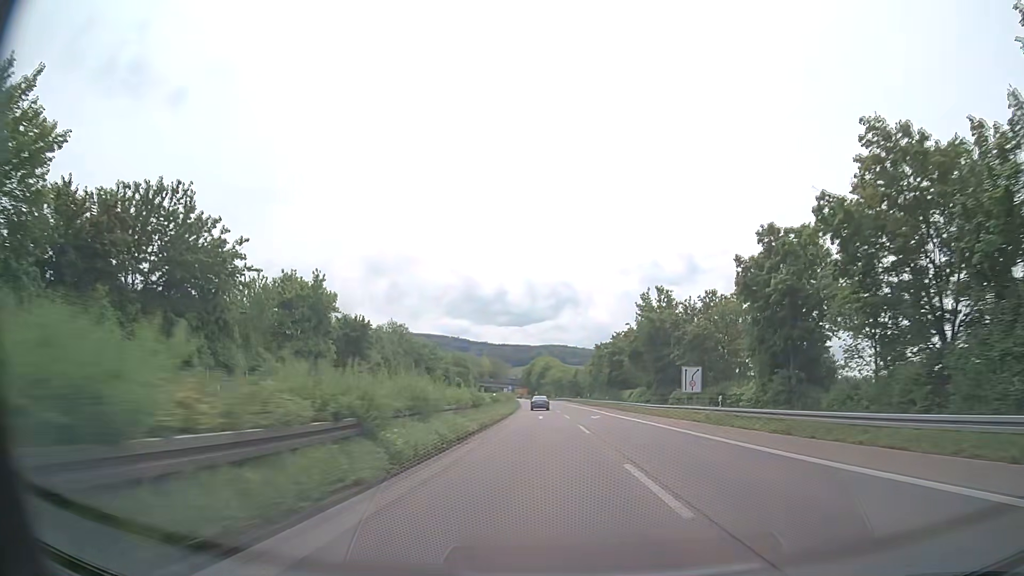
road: trunk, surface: asphalt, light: Day
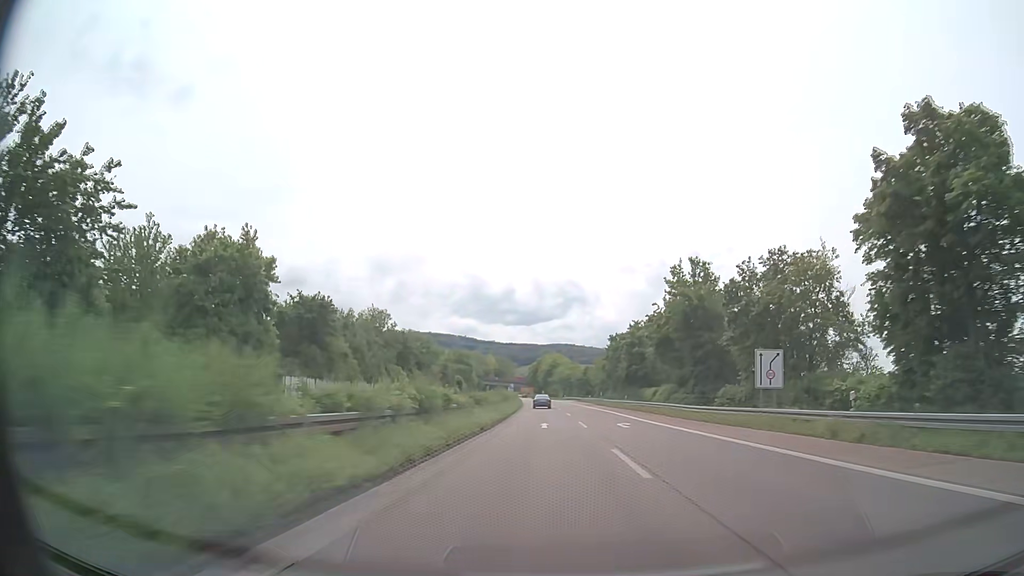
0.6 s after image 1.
(-0.1, +14.3) m; -1°
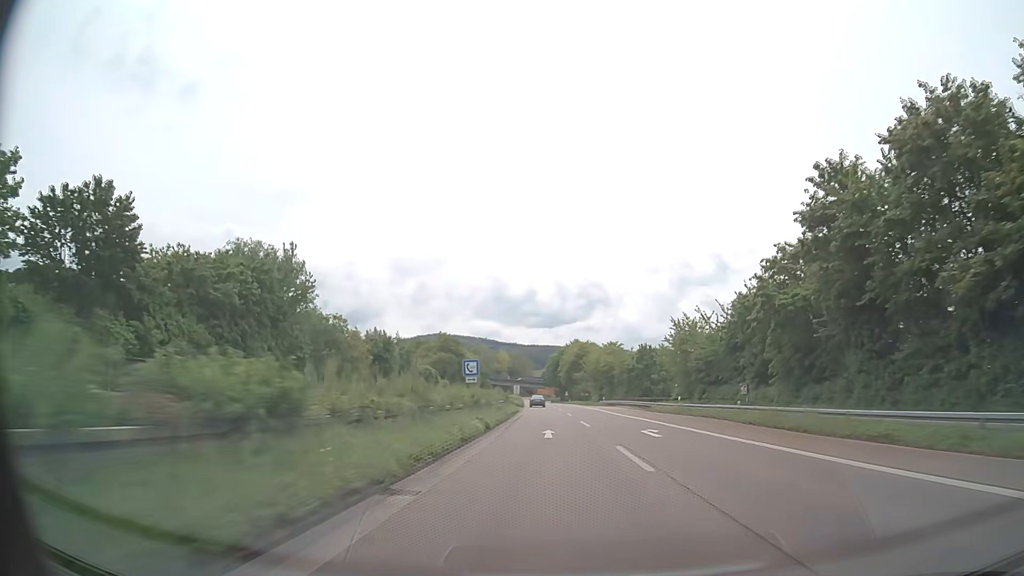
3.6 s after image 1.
(-1.4, +71.1) m; -2°
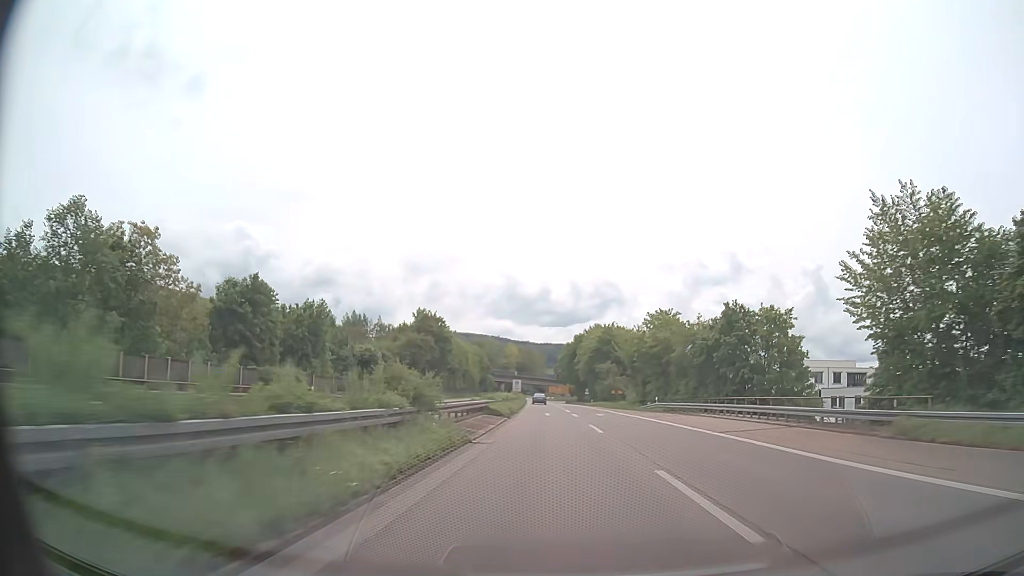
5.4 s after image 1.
(-0.5, +41.9) m; -1°
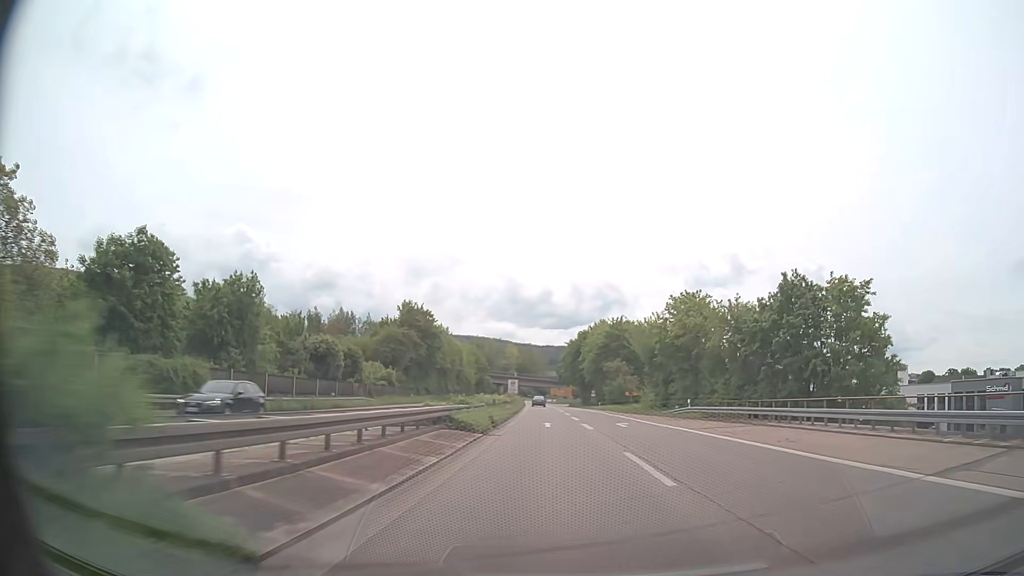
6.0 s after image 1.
(0.0, +13.8) m; 0°
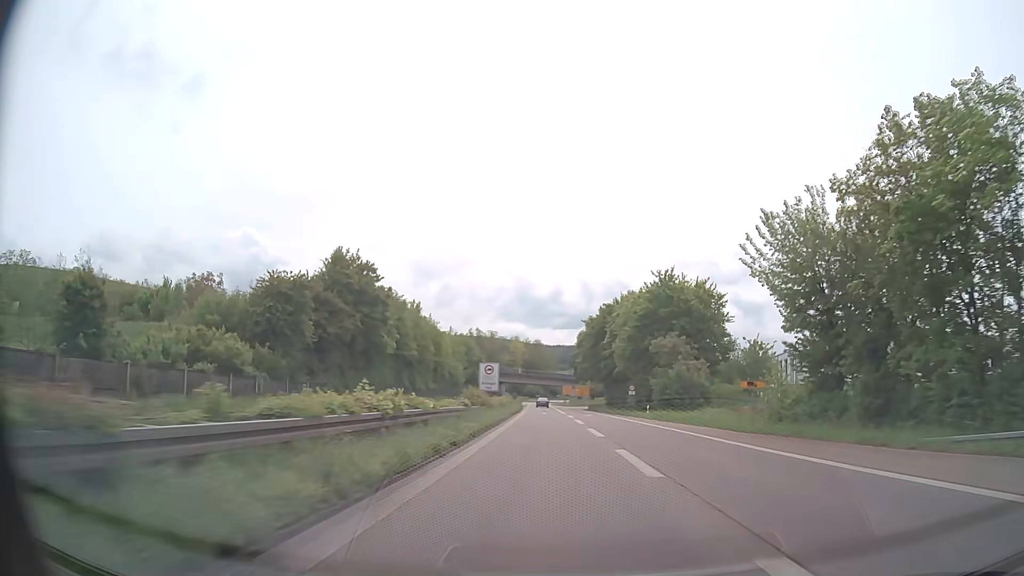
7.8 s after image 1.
(-0.4, +40.7) m; -1°
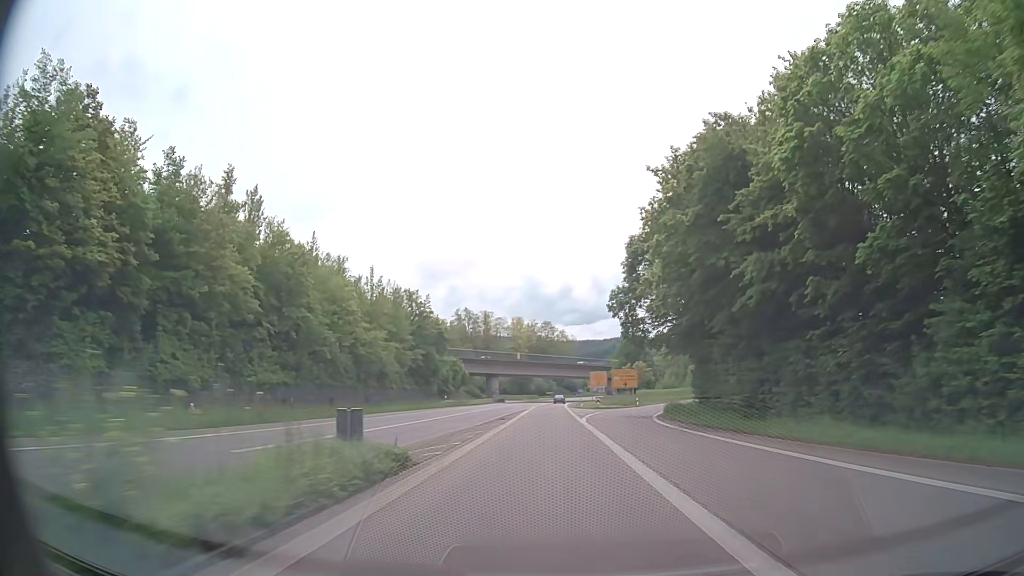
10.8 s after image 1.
(-0.6, +66.8) m; -1°
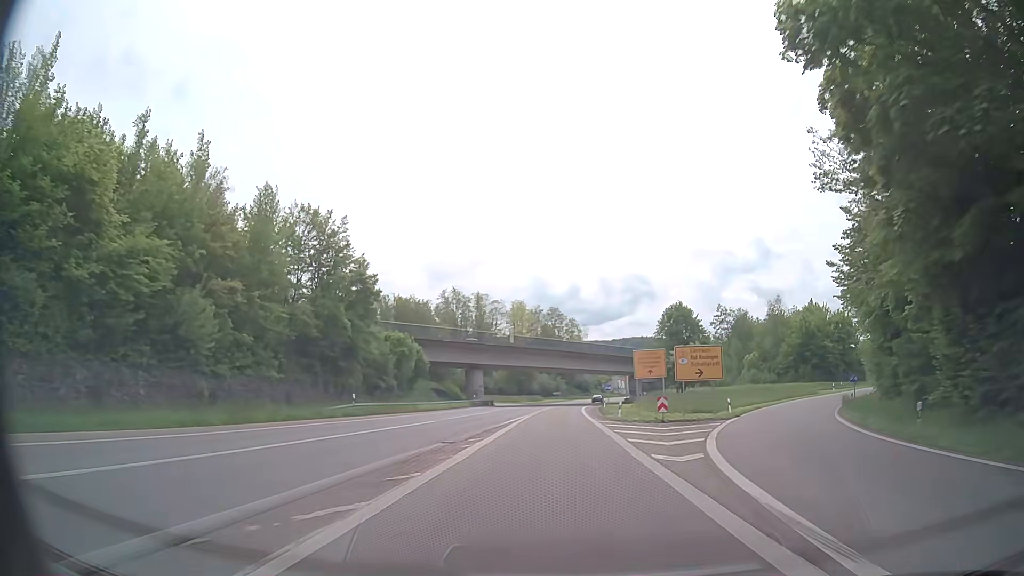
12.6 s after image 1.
(-0.3, +39.6) m; -1°
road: trunk_link
(0, +10) (0, +20) (0, +30) (0, +40) (+1, +50) (+1, +60) (+1, +70) (+2, +80) (+3, +90) (+4, +100) m
